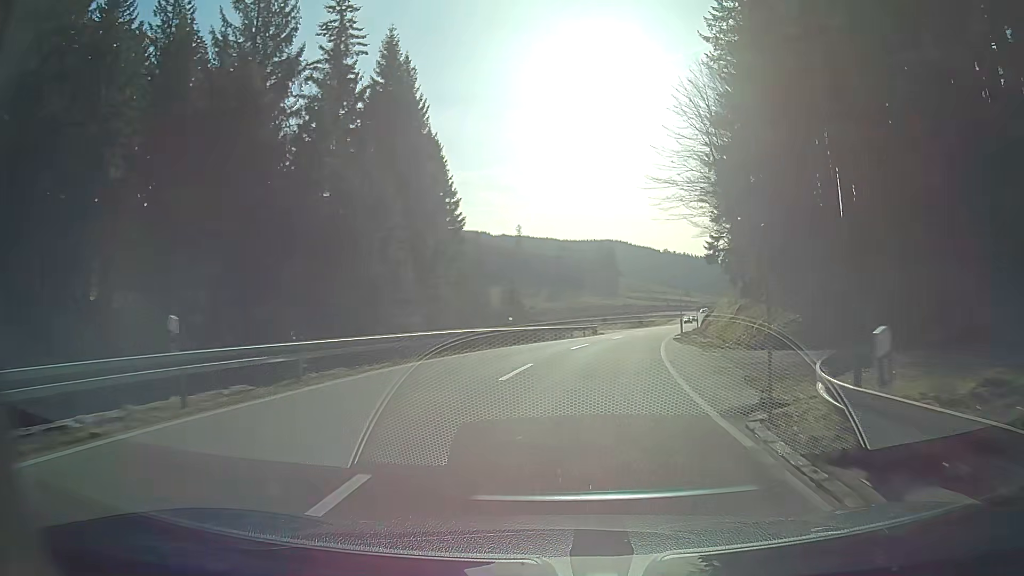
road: secondary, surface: asphalt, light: Day
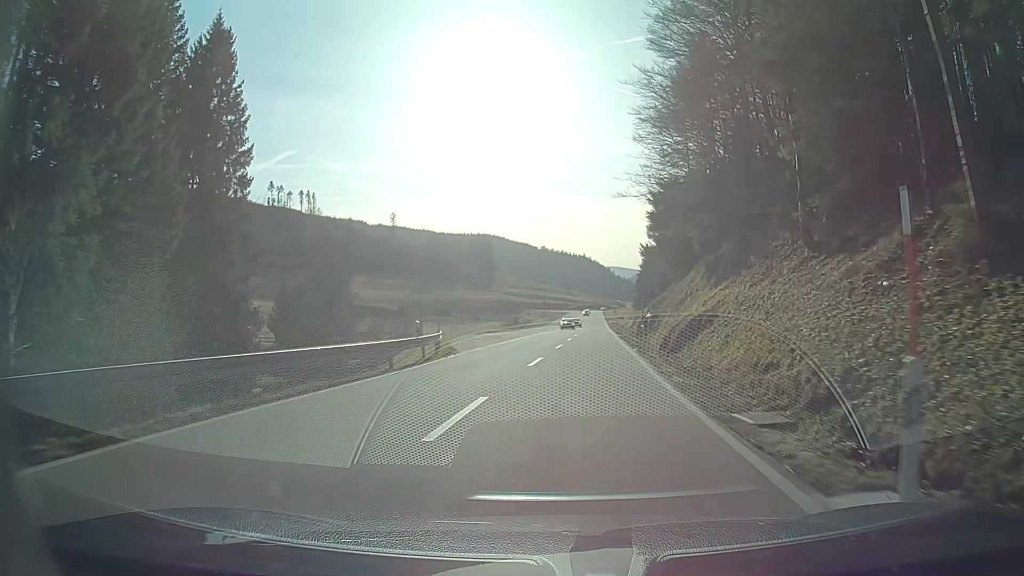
(+2.6, +29.1) m; +10°
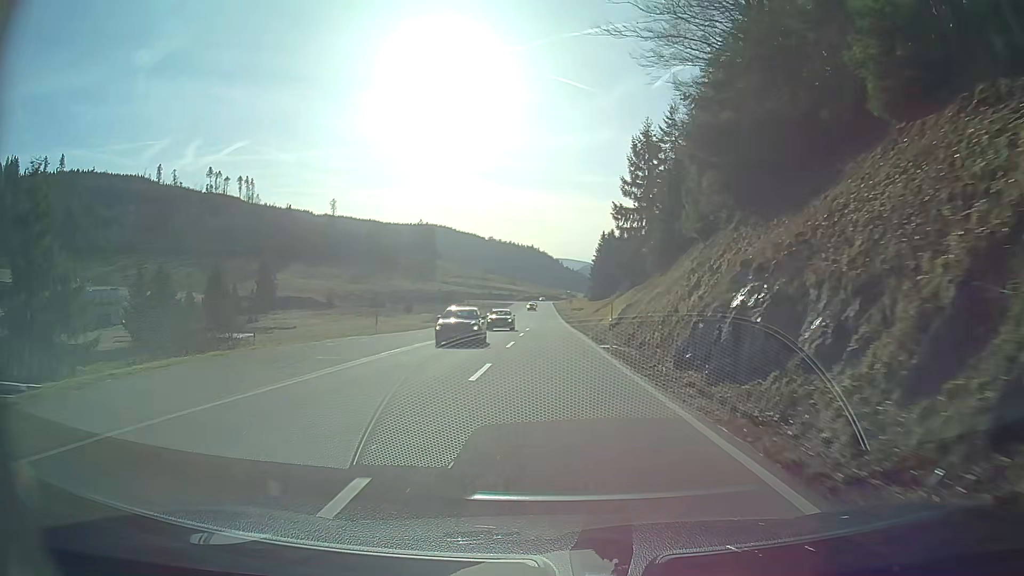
(+1.3, +29.7) m; +4°
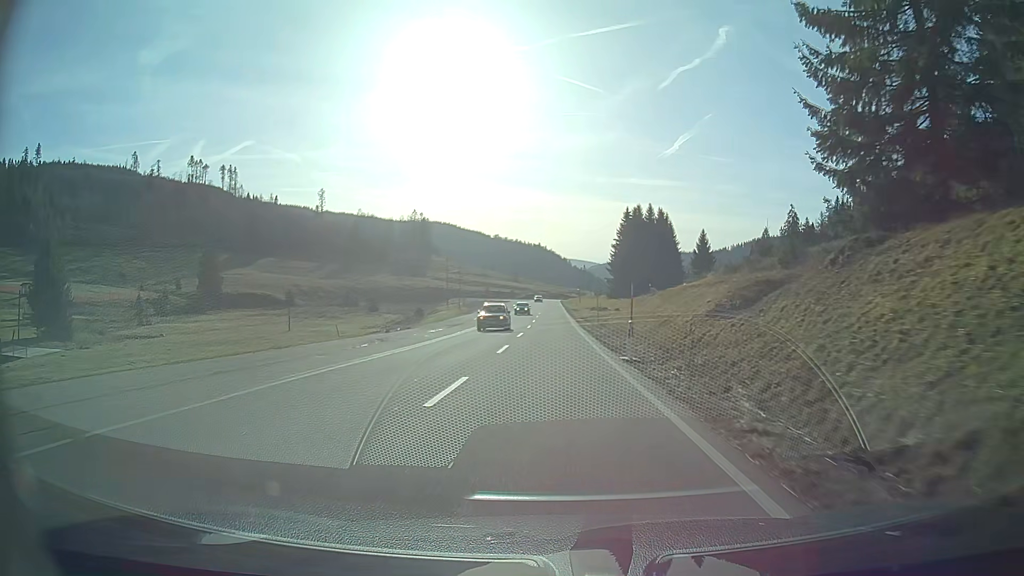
(-0.1, +51.2) m; -1°
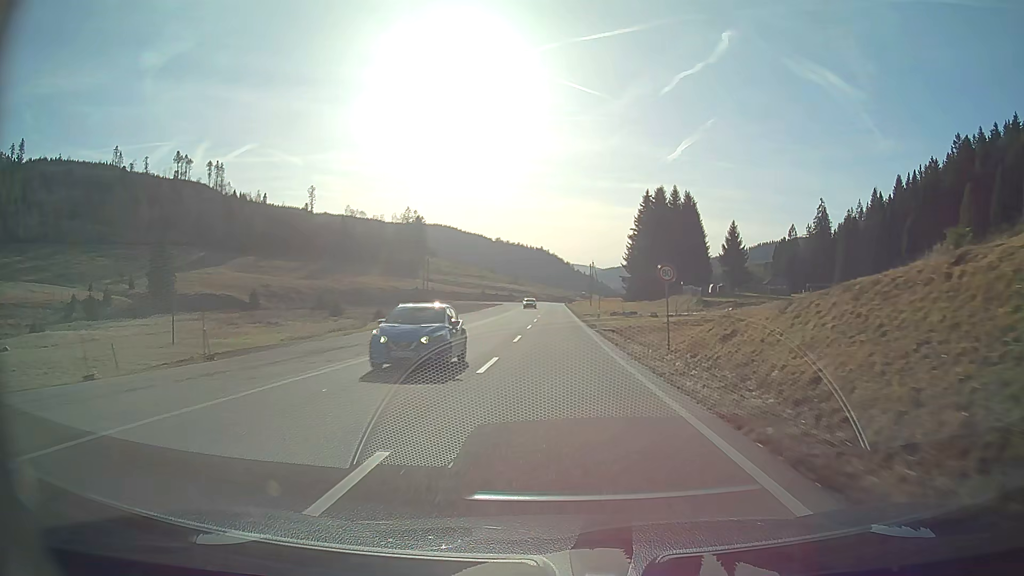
(-0.1, +30.9) m; 0°
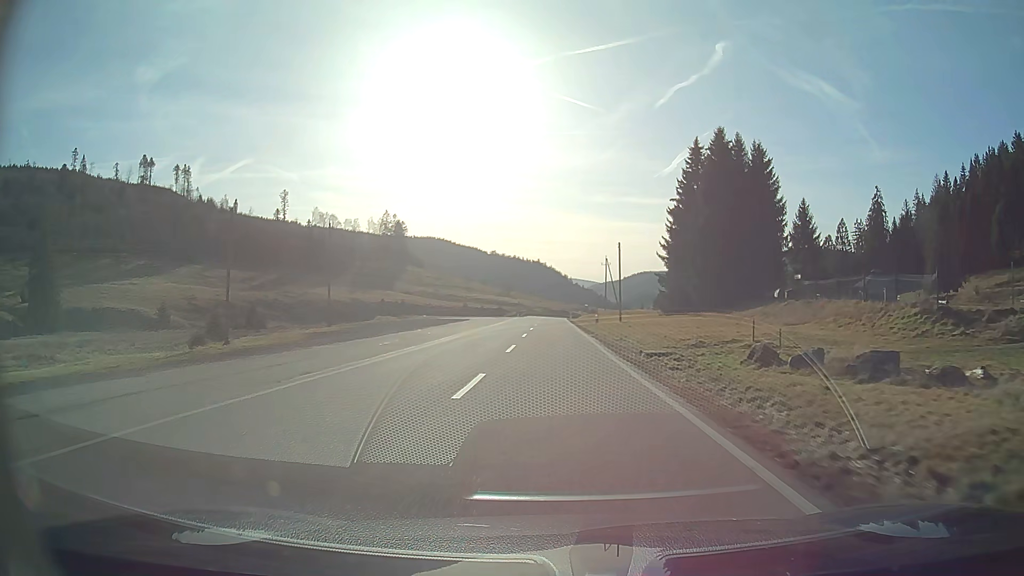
(+0.1, +51.1) m; 0°
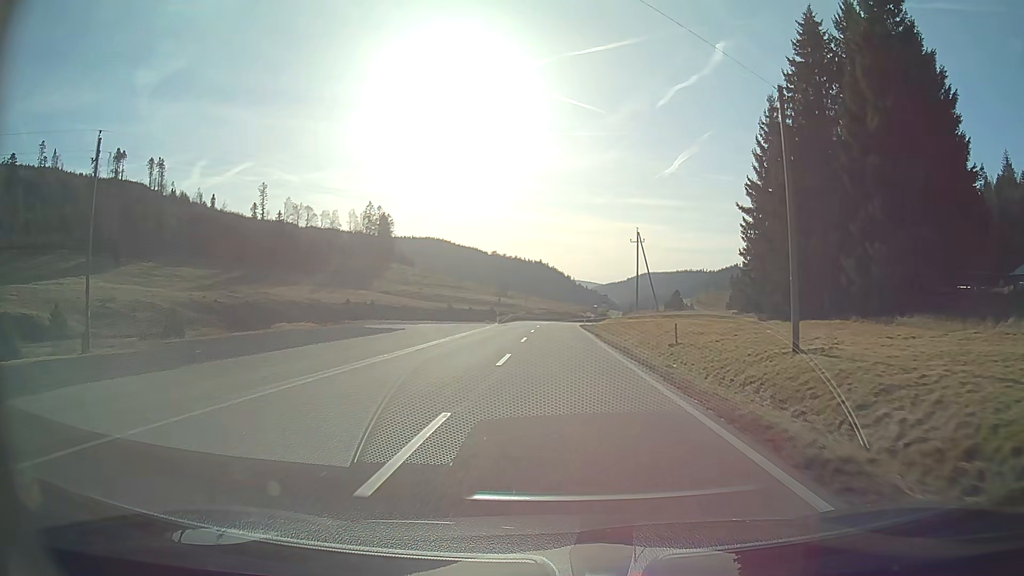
(-0.1, +41.3) m; 0°
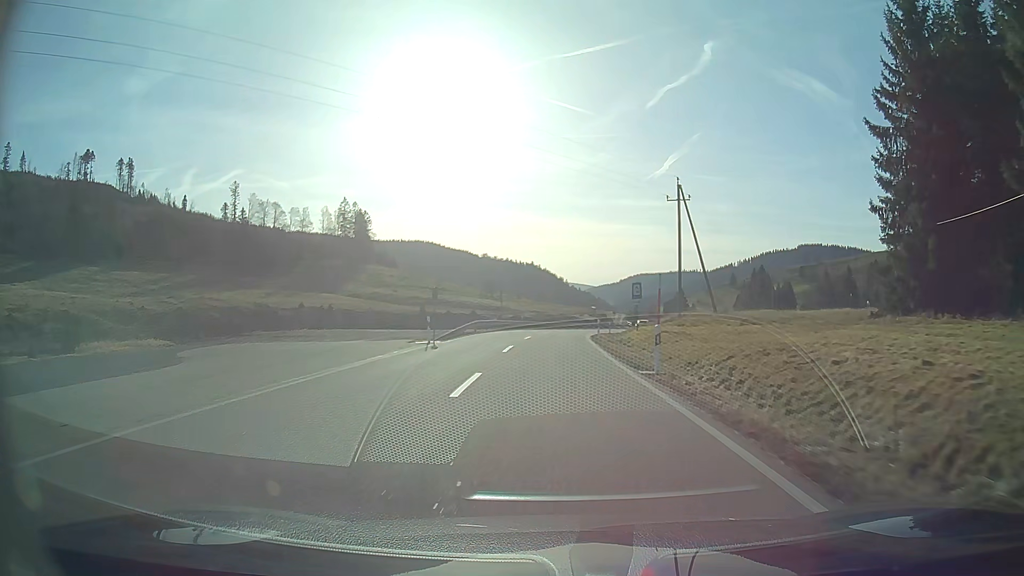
(+0.1, +30.1) m; +1°
(0, +10) (0, +20) (0, +30) (+1, +40) (+2, +50) (+3, +60) (+5, +70) (+7, +79) (+10, +89) (+13, +98) m
